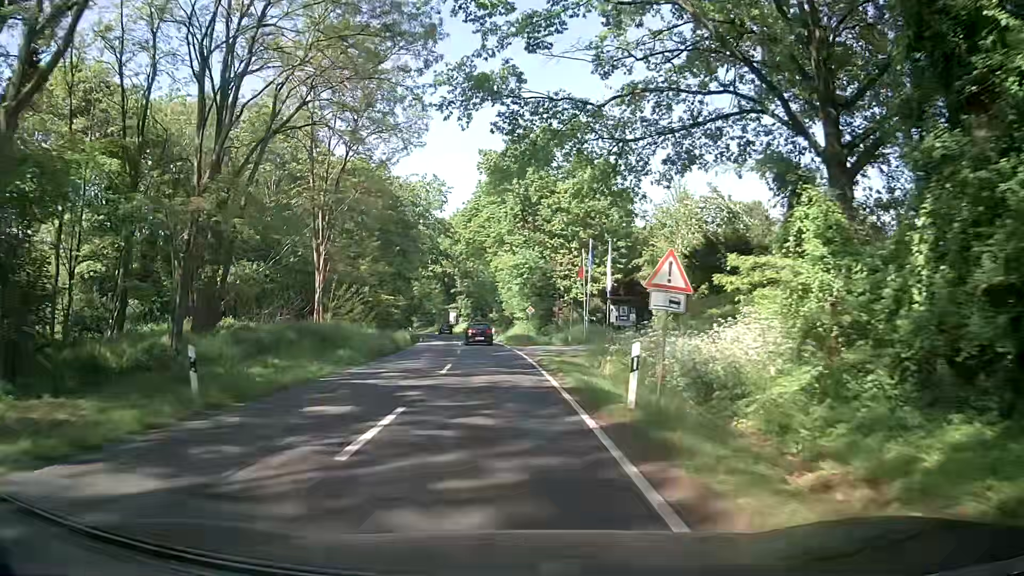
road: secondary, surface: asphalt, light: Day
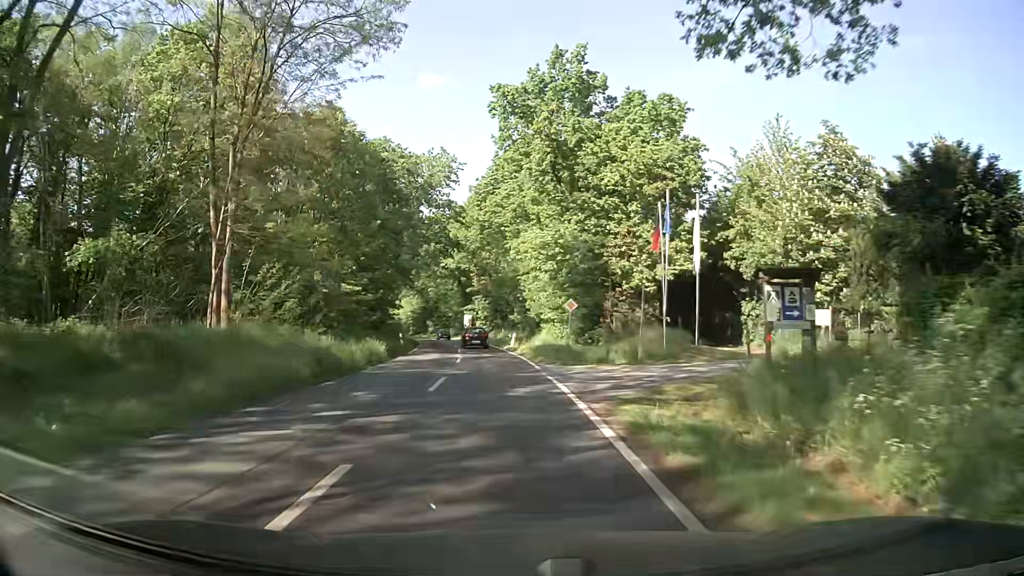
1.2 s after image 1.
(-0.4, +16.4) m; -3°
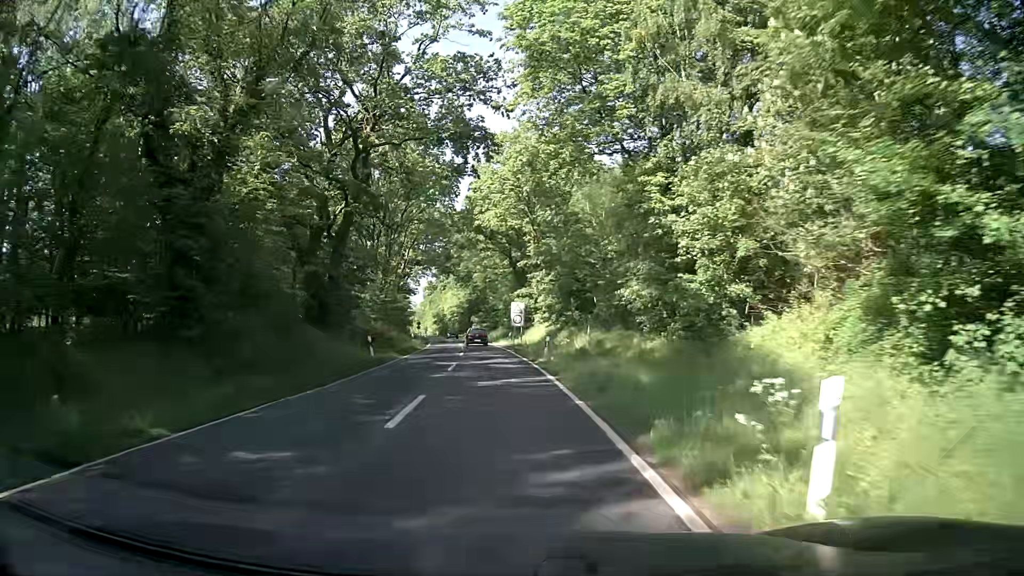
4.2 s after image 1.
(-1.5, +41.2) m; -5°
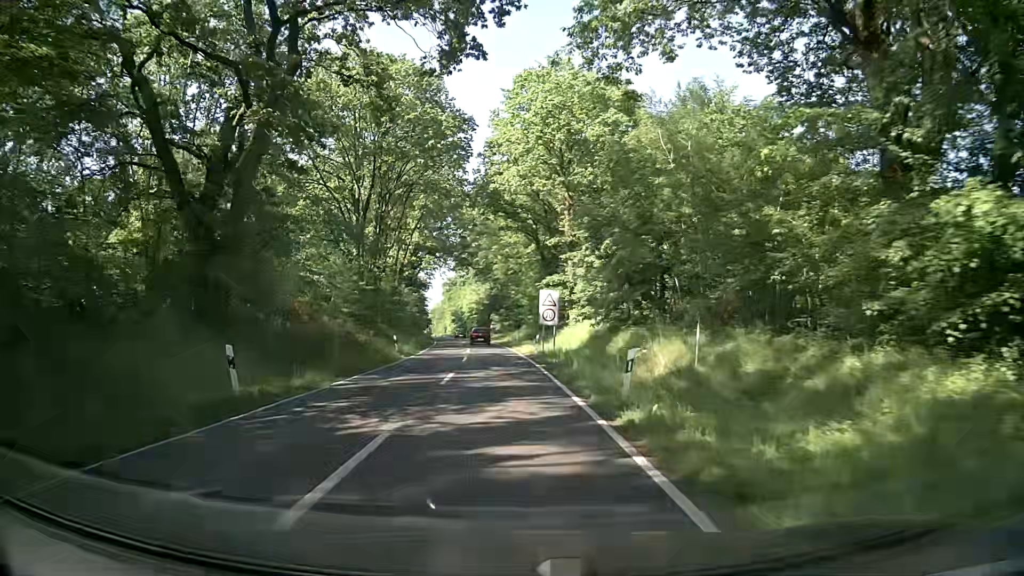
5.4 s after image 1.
(-0.2, +16.7) m; -1°
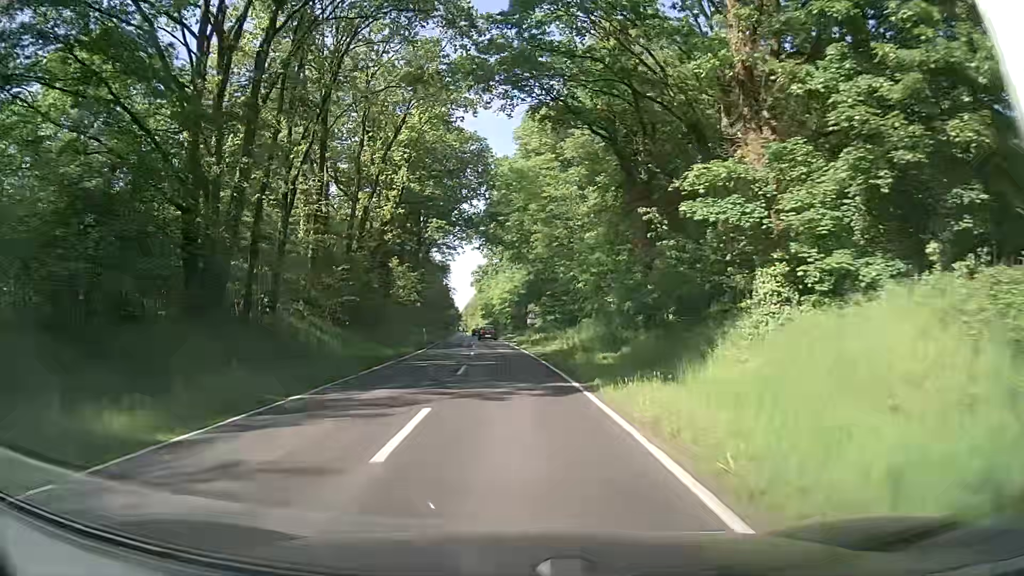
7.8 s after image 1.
(-1.4, +33.8) m; -4°
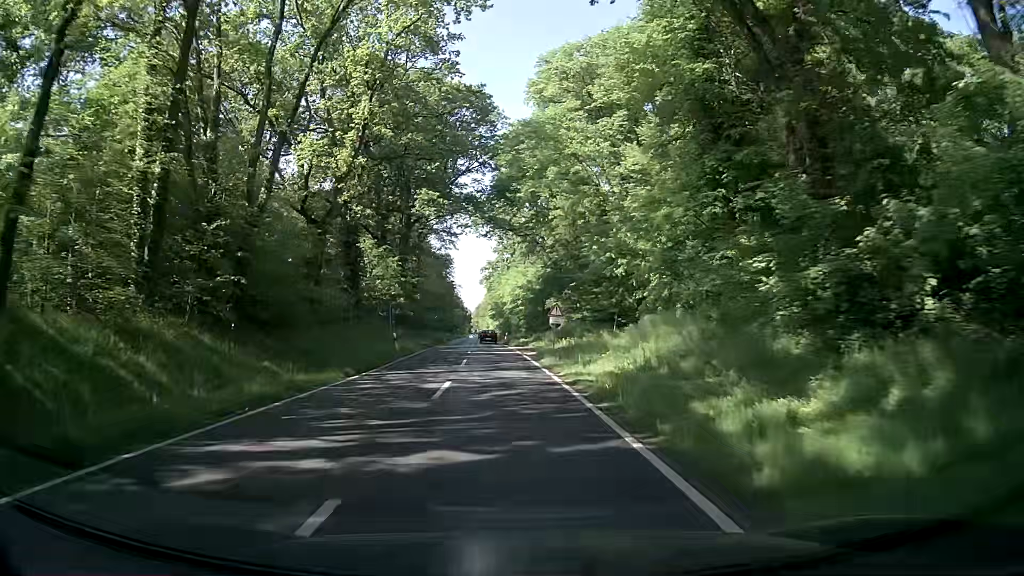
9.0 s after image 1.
(-0.2, +17.3) m; -1°
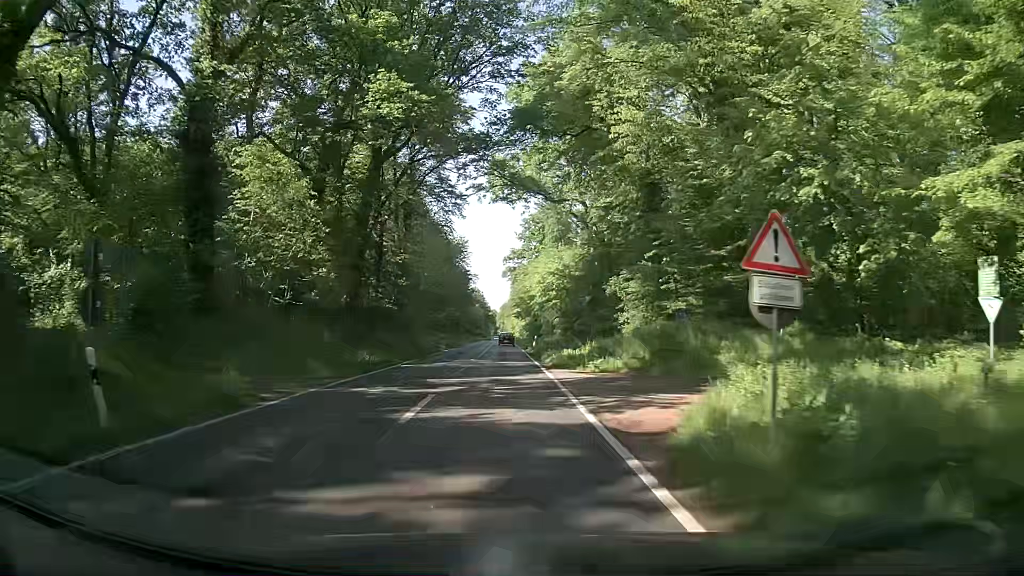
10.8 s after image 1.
(-0.5, +27.2) m; -3°
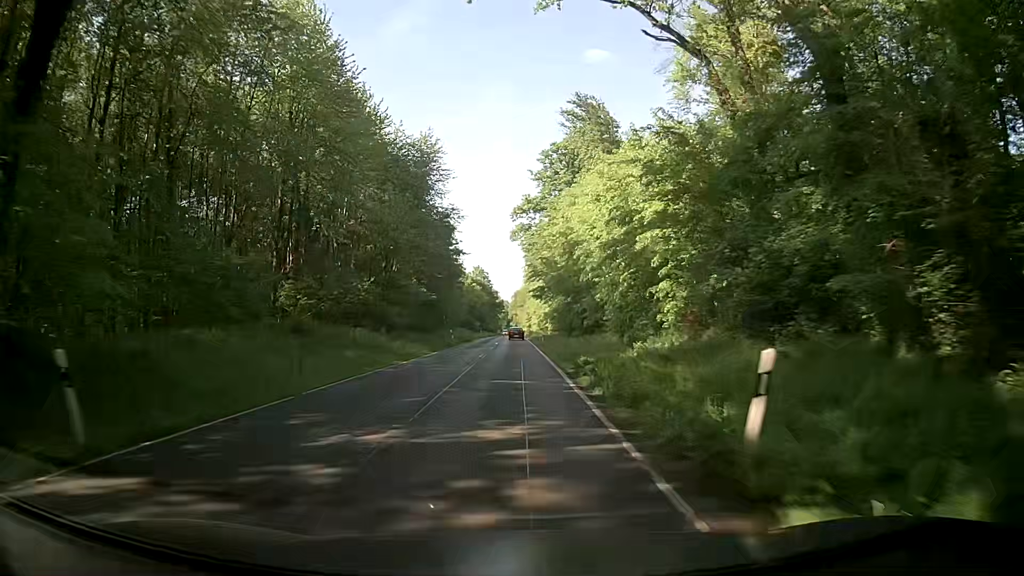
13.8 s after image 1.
(-0.1, +50.6) m; -1°
(0, +10) (0, +20) (0, +30) (0, +40) (0, +50) (0, +60) (0, +70) (0, +80) (0, +90) (0, +100) m
